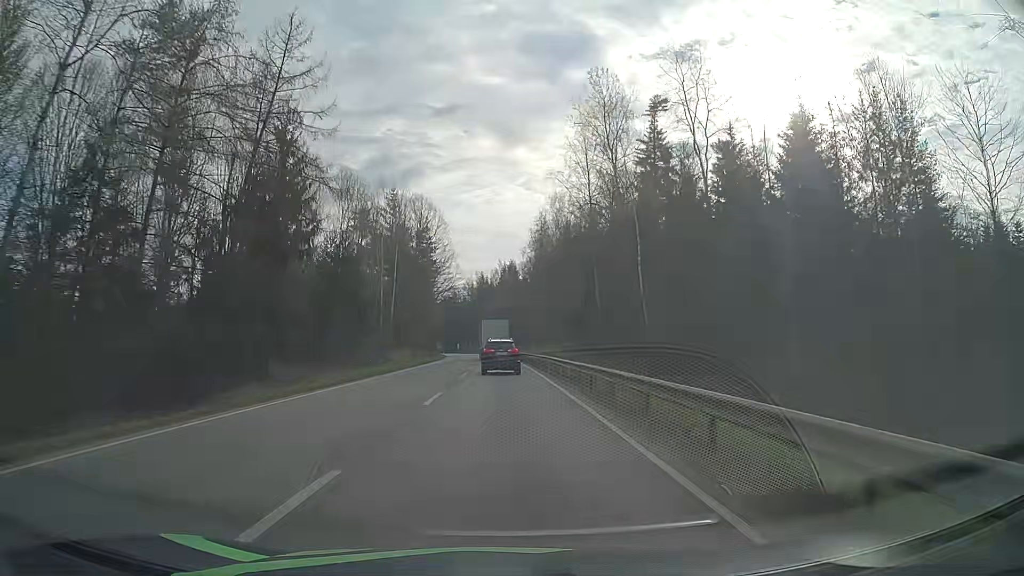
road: primary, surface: asphalt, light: Day
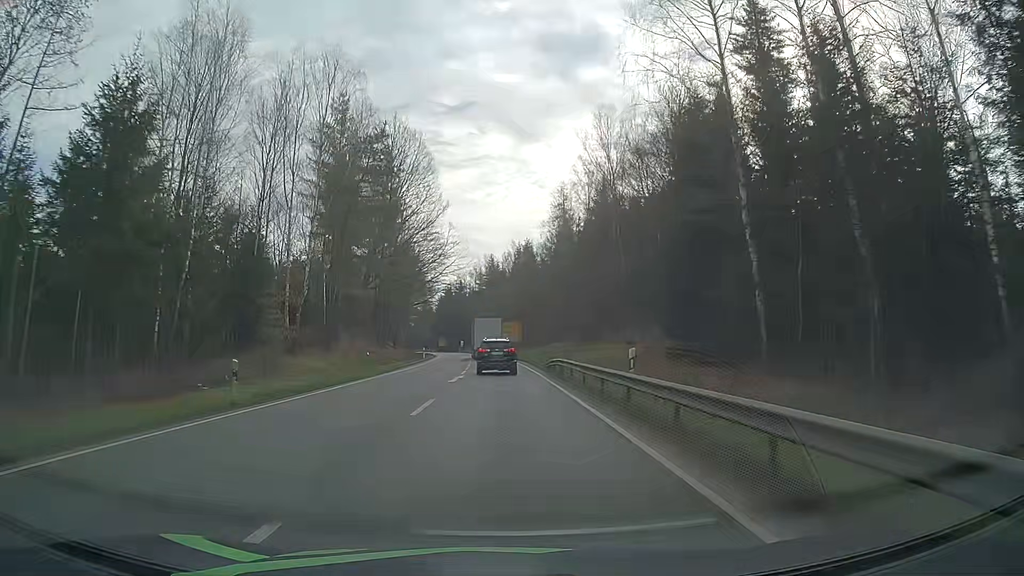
(-0.2, +38.1) m; -1°
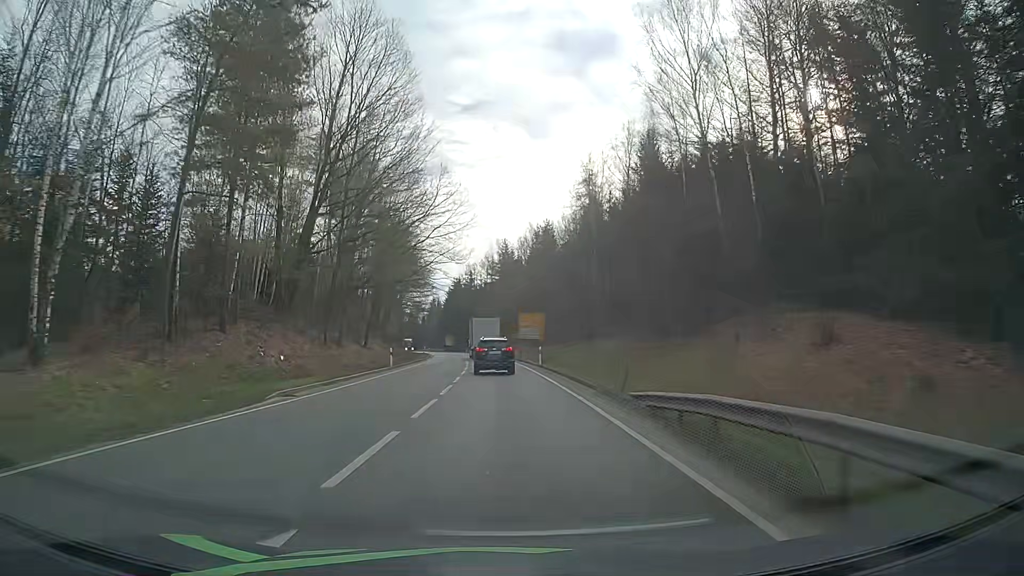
(-0.3, +25.3) m; -1°
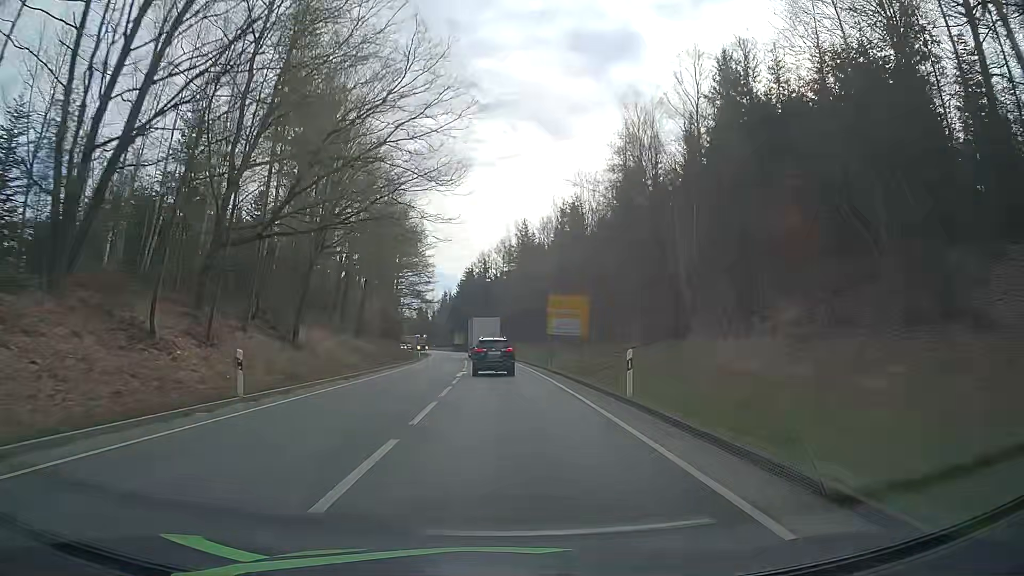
(-0.2, +24.9) m; -1°
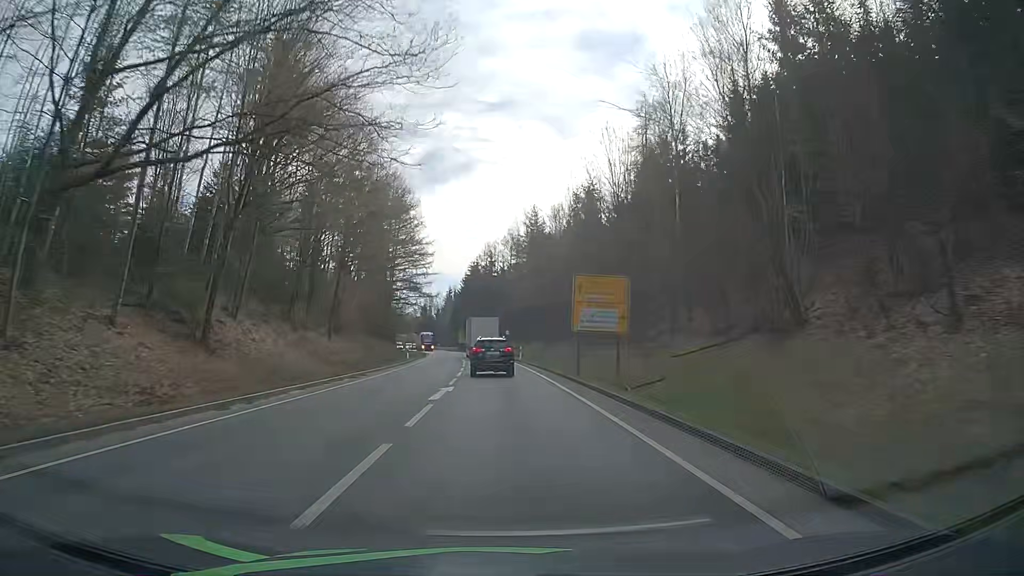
(-0.1, +12.3) m; -1°
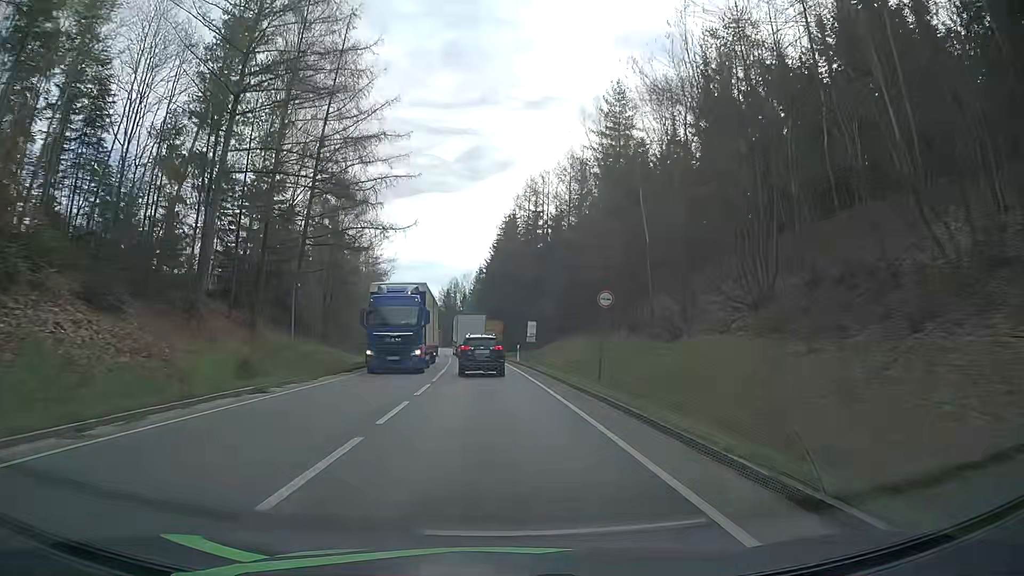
(-1.8, +59.7) m; -3°
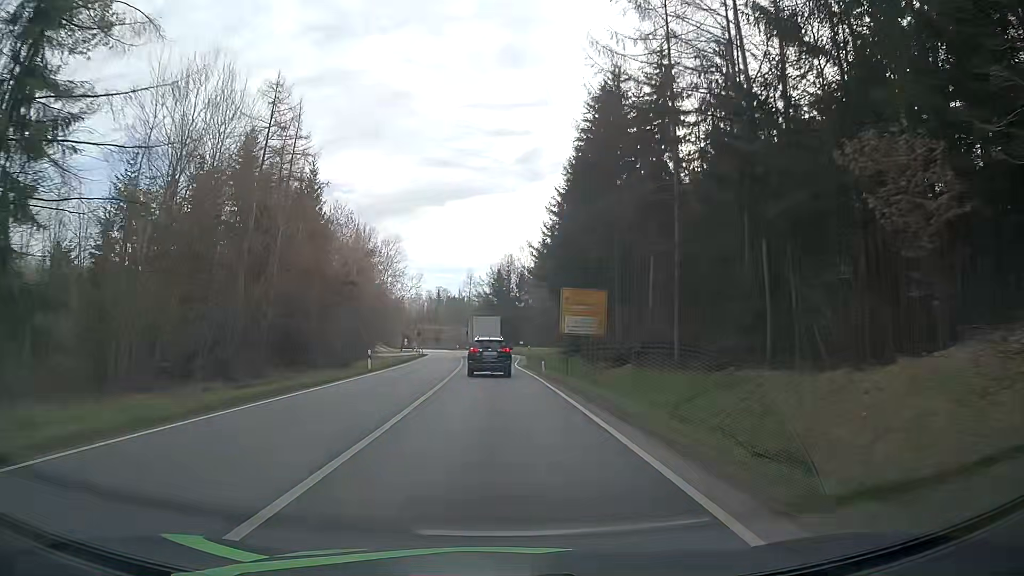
(-3.0, +57.4) m; -5°
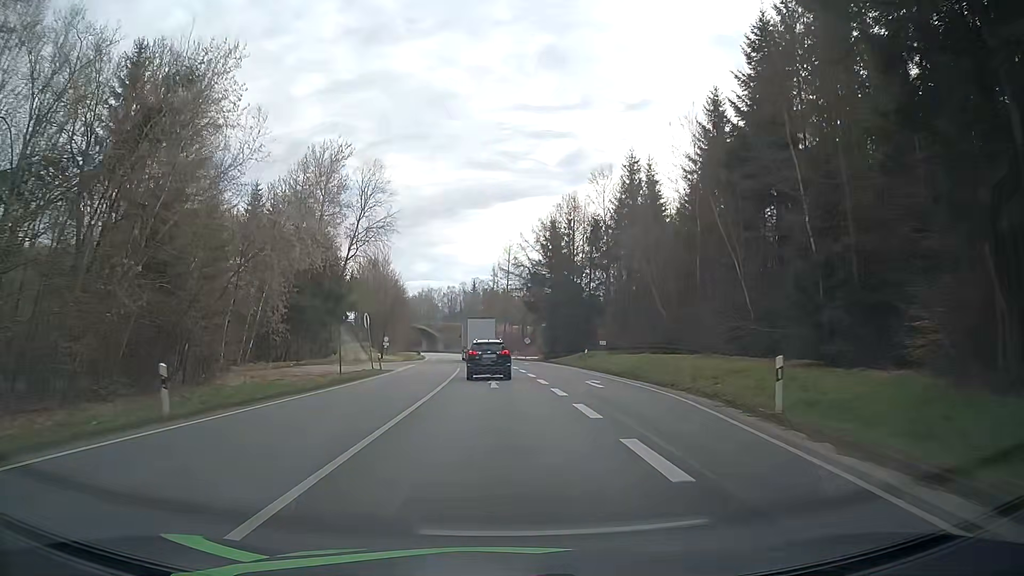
(-2.1, +57.9) m; -5°
(0, +10) (0, +20) (0, +30) (-1, +40) (-1, +50) (-2, +60) (-3, +70) (-3, +80) (-4, +90) (-5, +100) m
